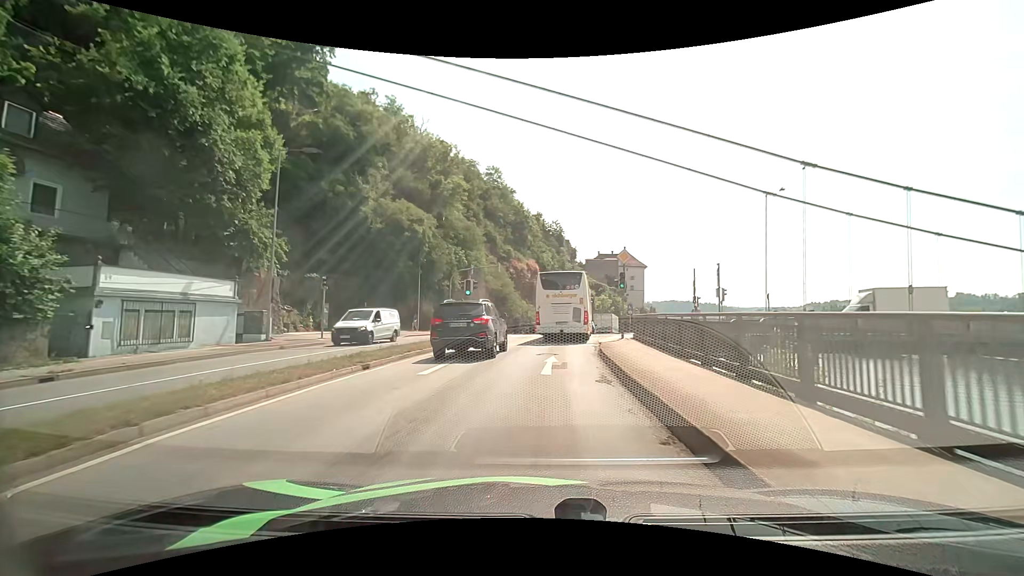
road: primary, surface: asphalt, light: Day
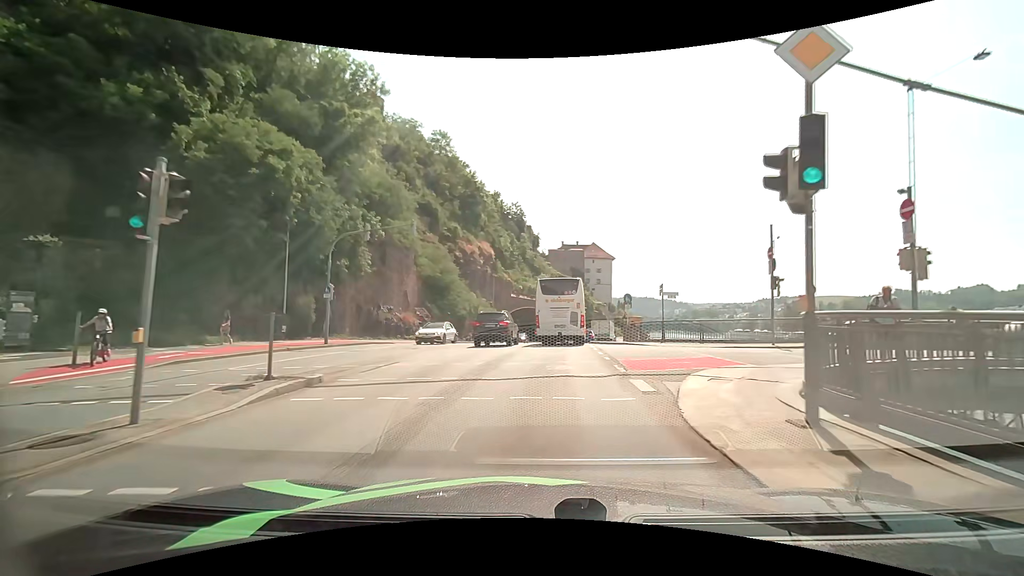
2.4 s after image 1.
(+0.8, +20.7) m; +4°
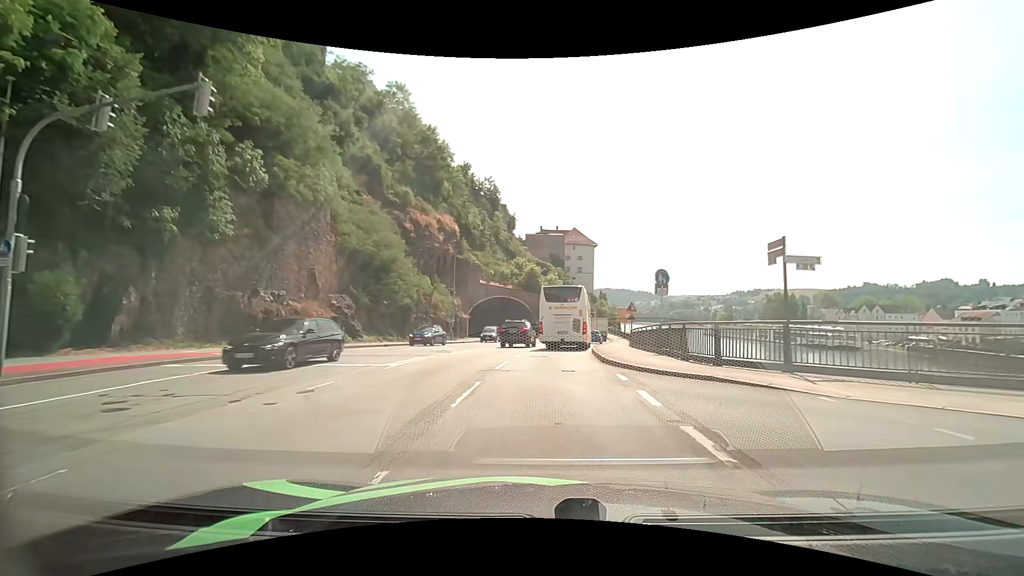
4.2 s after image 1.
(+0.5, +15.9) m; +4°
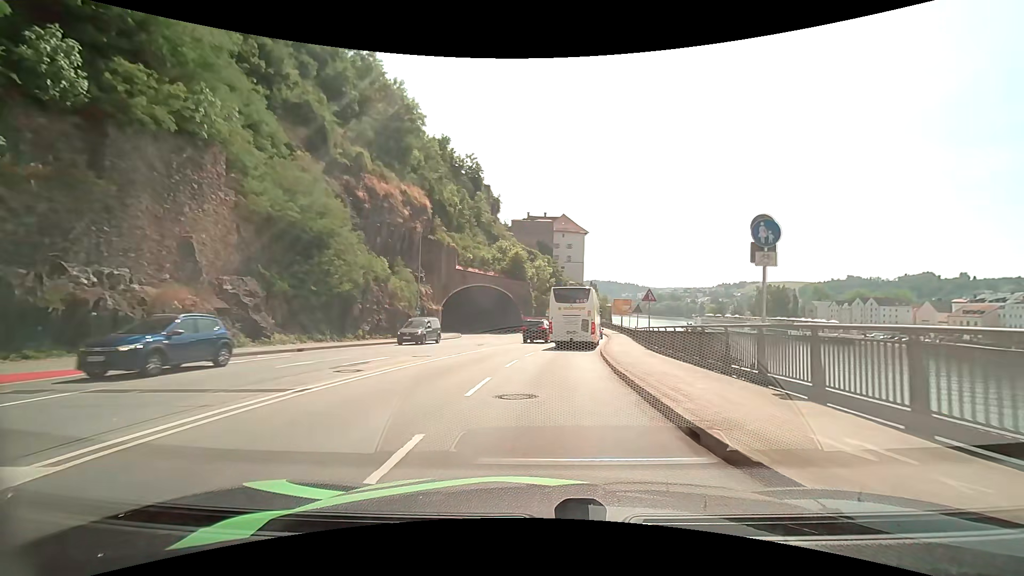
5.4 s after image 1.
(+0.1, +10.5) m; 0°
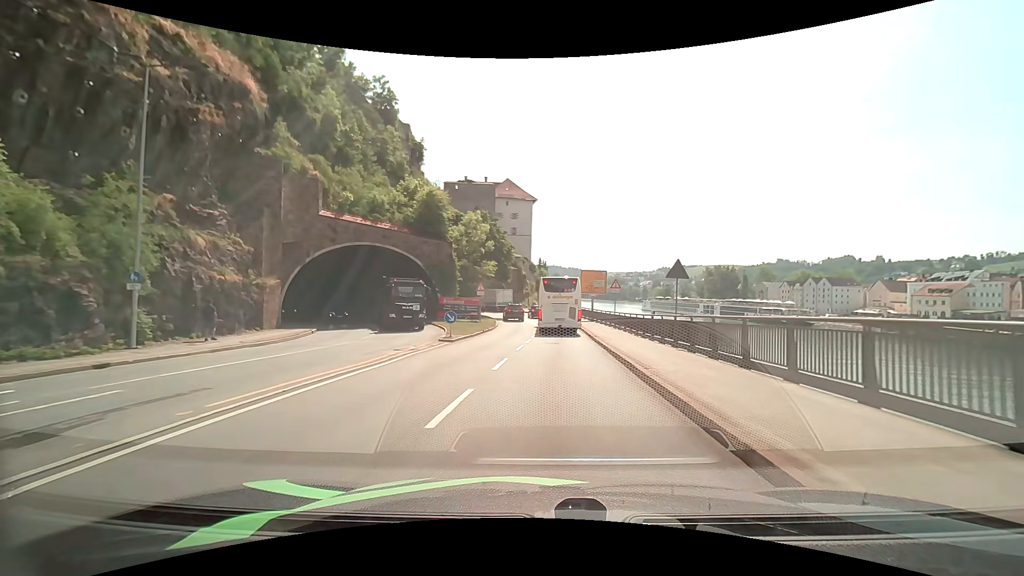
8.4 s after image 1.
(+1.6, +26.5) m; +7°
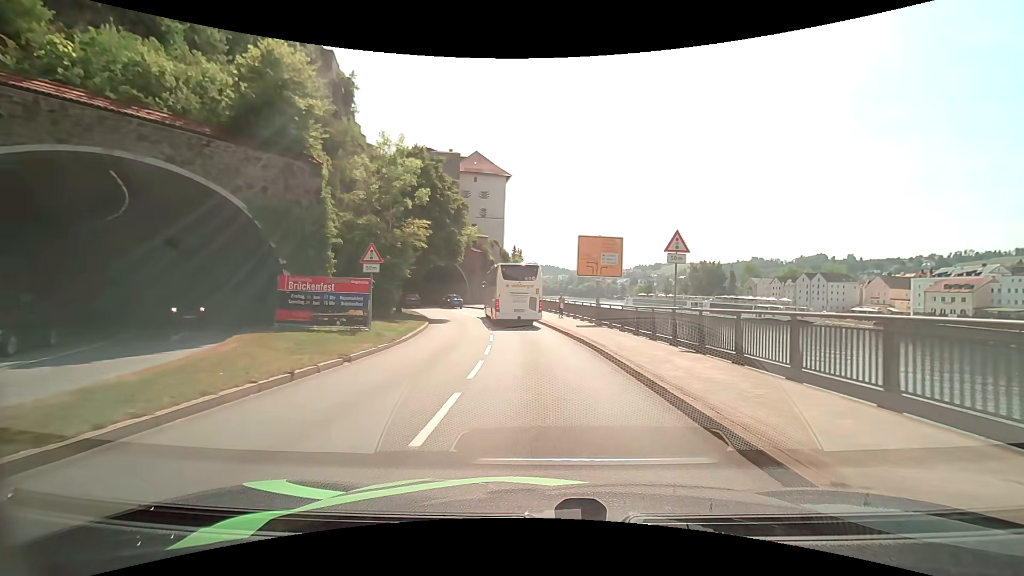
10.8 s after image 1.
(+0.6, +22.0) m; +3°
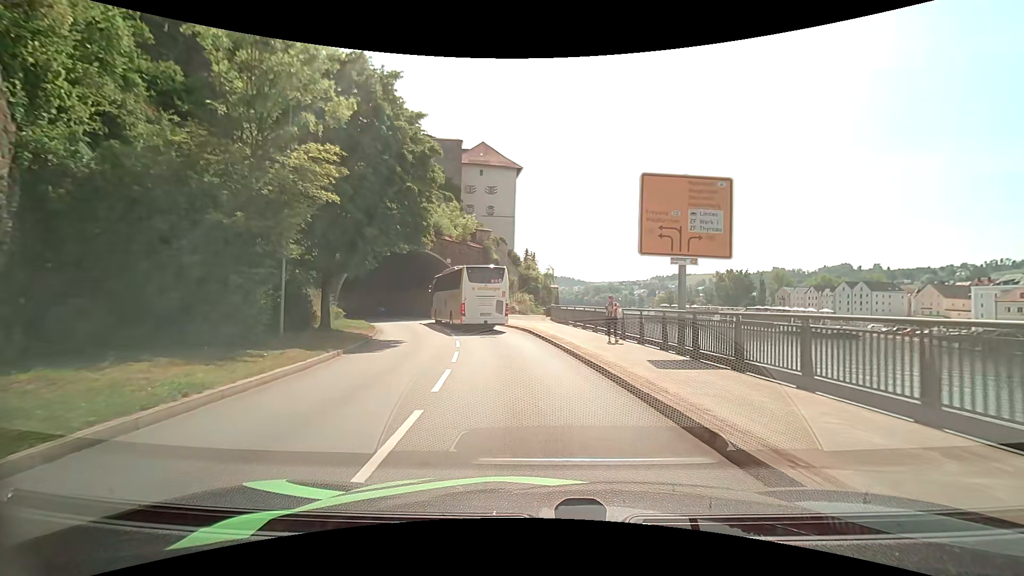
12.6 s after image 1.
(-0.2, +14.8) m; -2°
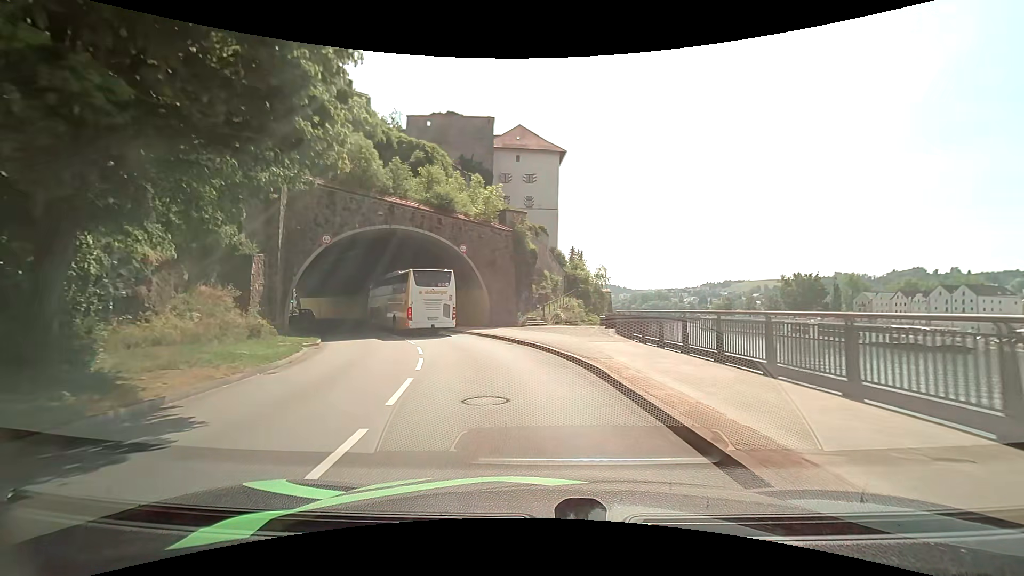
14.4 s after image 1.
(-0.7, +14.7) m; -5°
